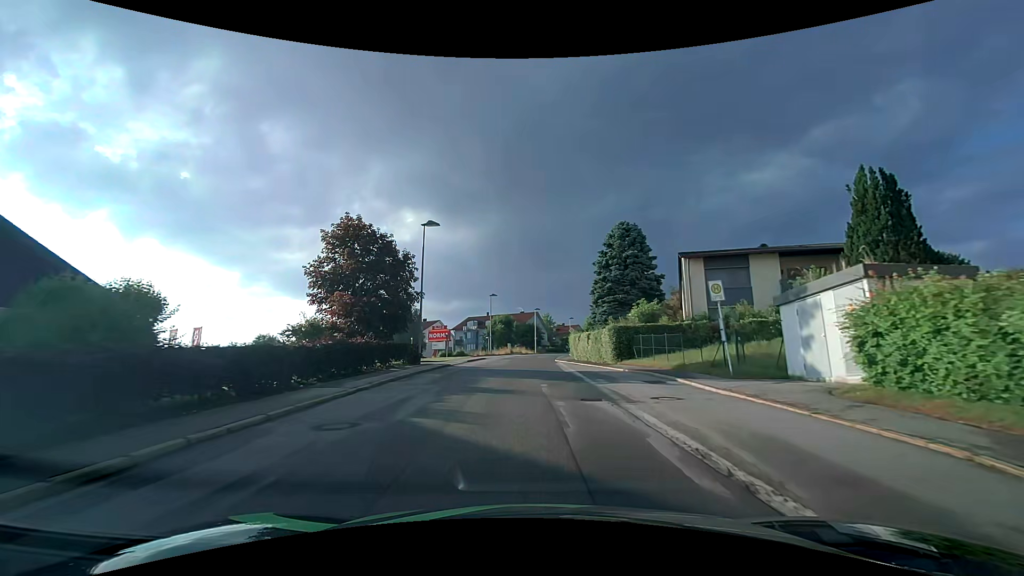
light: Day
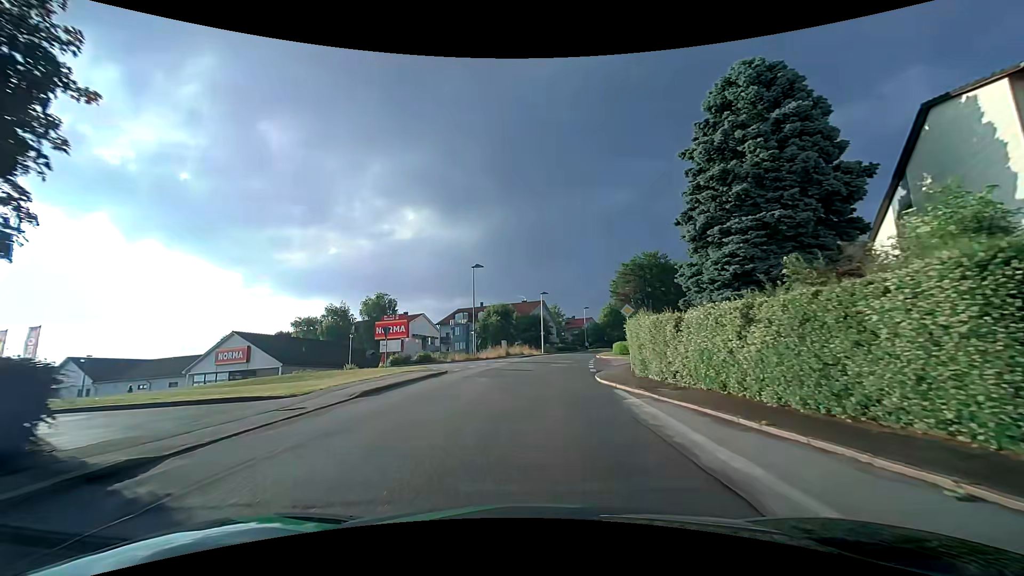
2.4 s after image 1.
(-0.2, +24.5) m; 0°
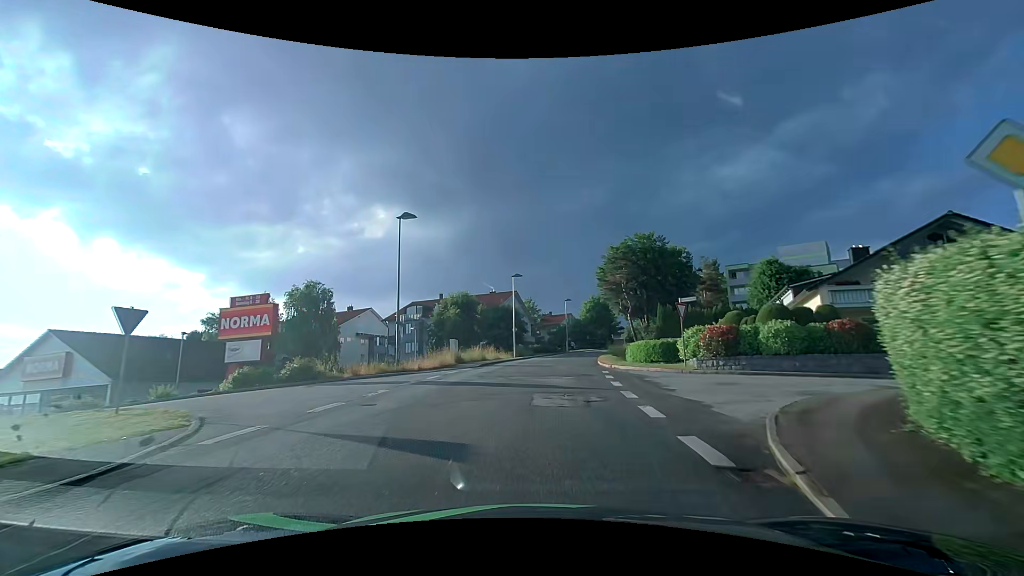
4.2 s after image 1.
(+0.3, +17.6) m; +2°
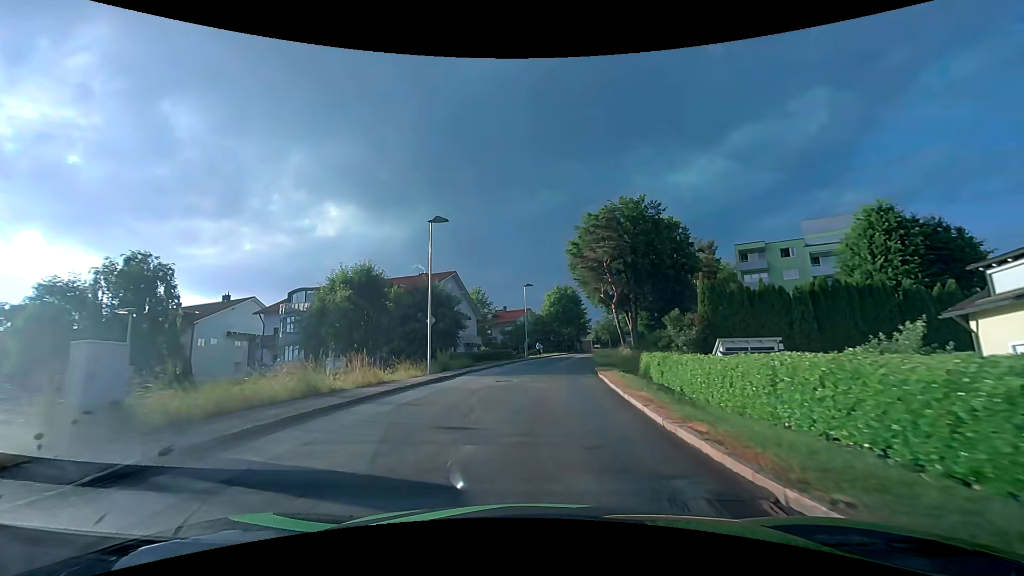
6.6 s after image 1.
(+1.4, +23.0) m; +6°
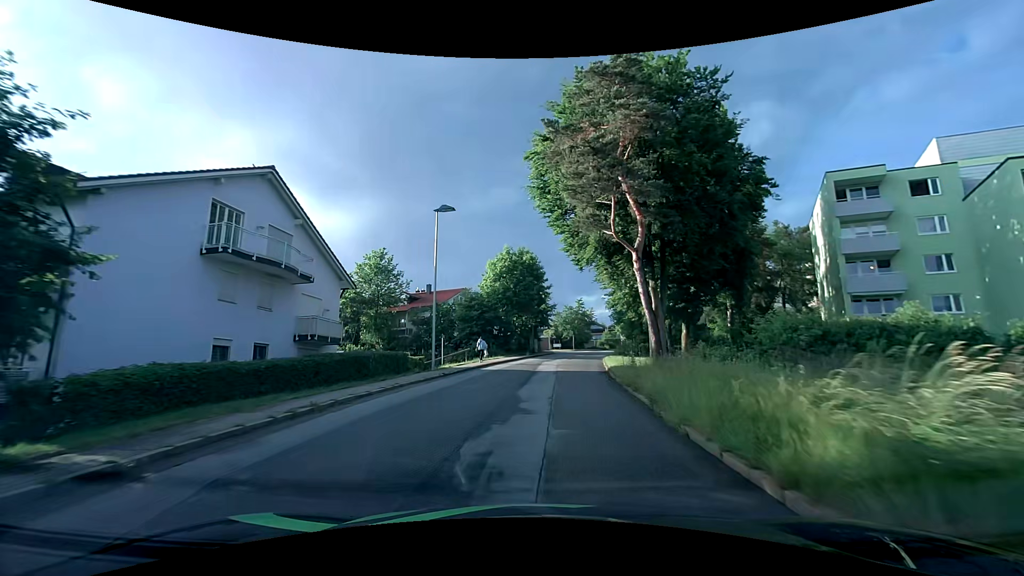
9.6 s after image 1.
(+1.6, +30.8) m; +6°
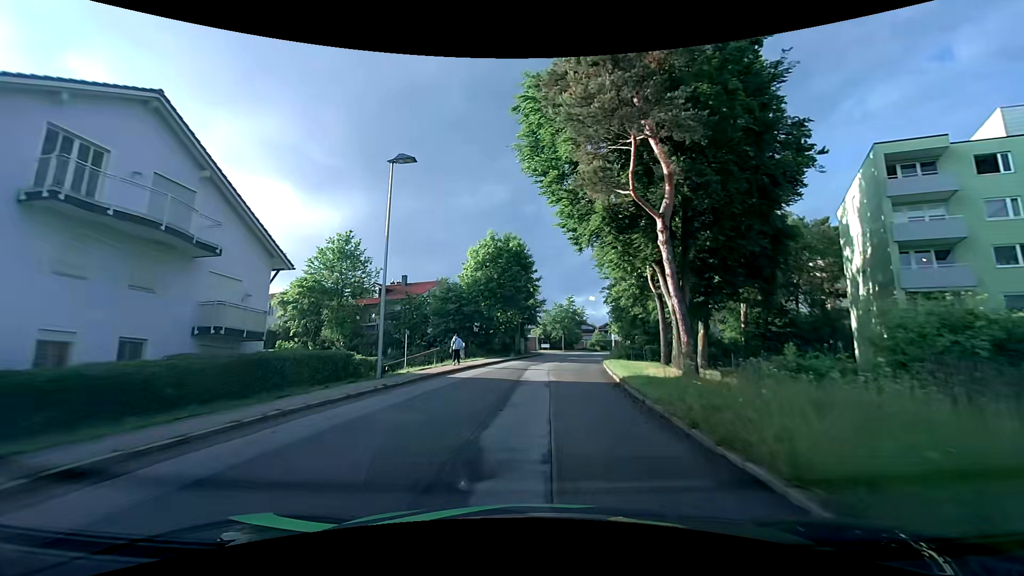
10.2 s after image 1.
(+0.1, +6.5) m; +1°
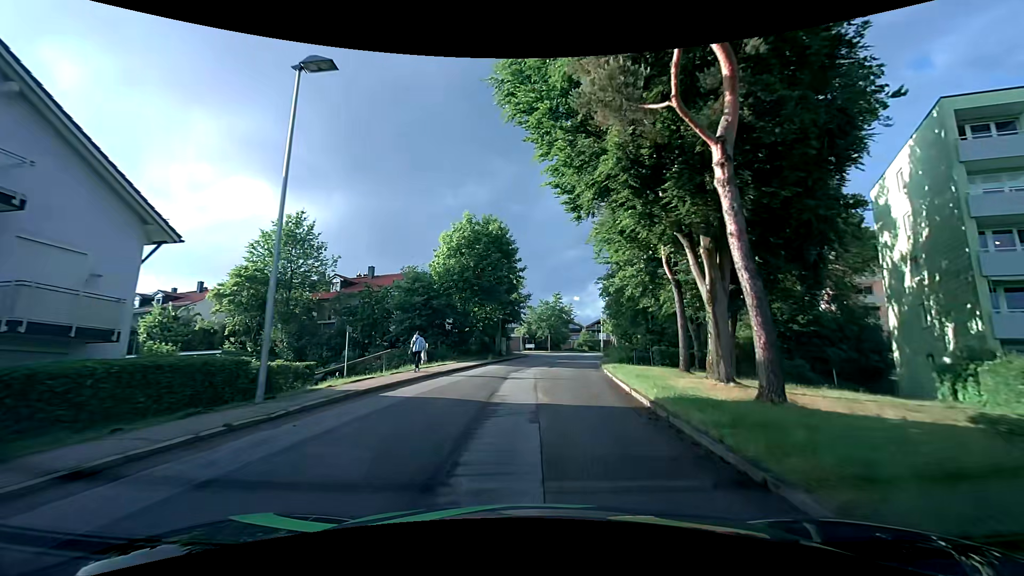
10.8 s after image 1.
(+0.1, +6.5) m; +2°
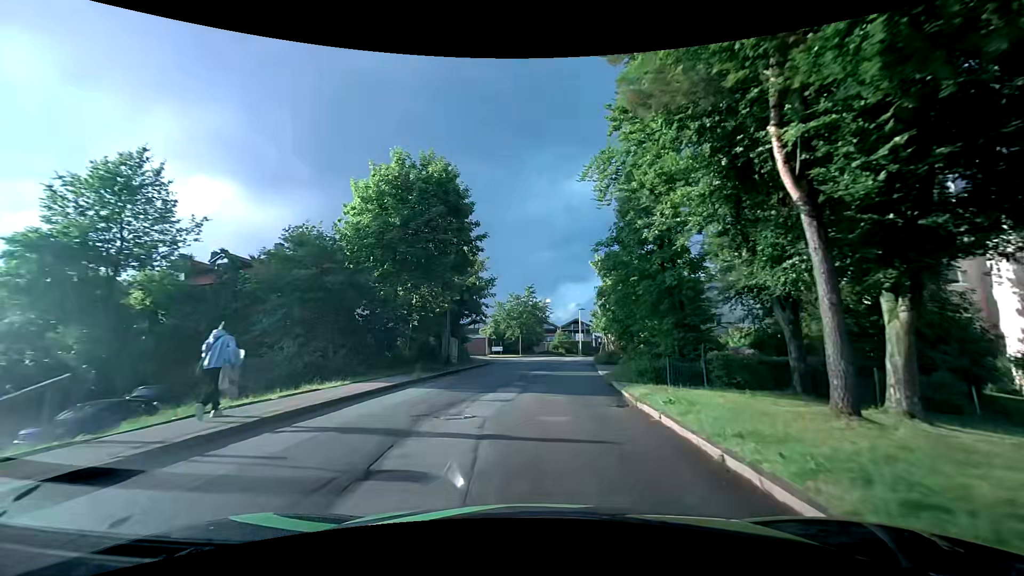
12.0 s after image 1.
(+0.4, +12.9) m; +3°
(0, +10) (+1, +20) (+2, +30) (+3, +40) (+4, +50) (+7, +60) (+9, +69) (+12, +79) (+15, +88) (+18, +98) m
